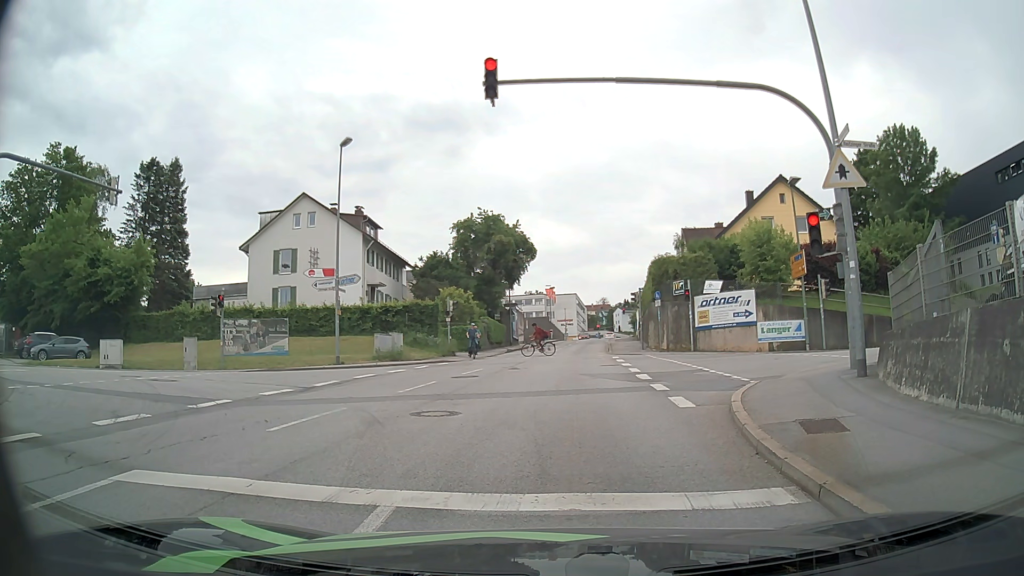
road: tertiary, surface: asphalt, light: Day
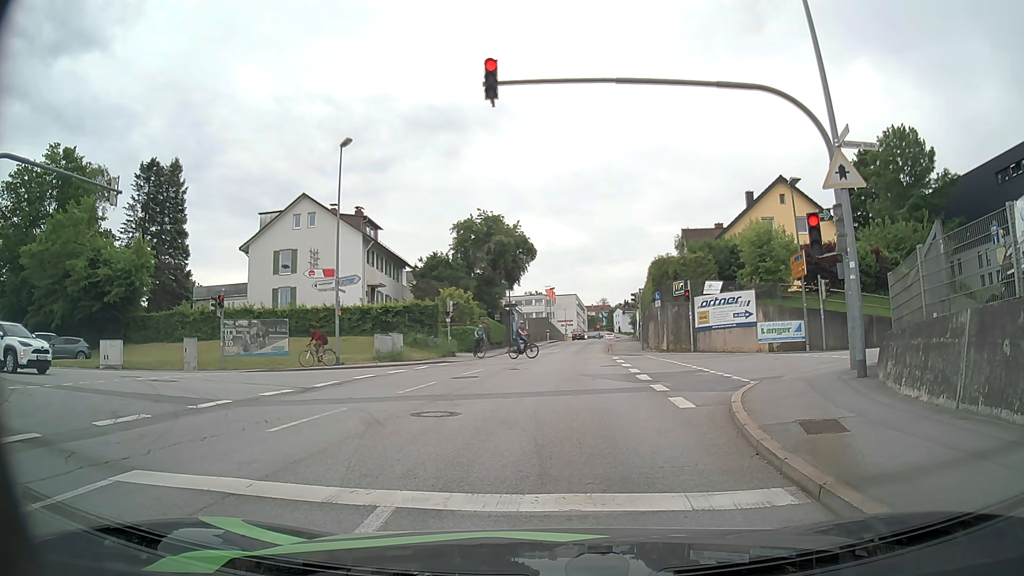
(0.0, 0.0) m; 0°
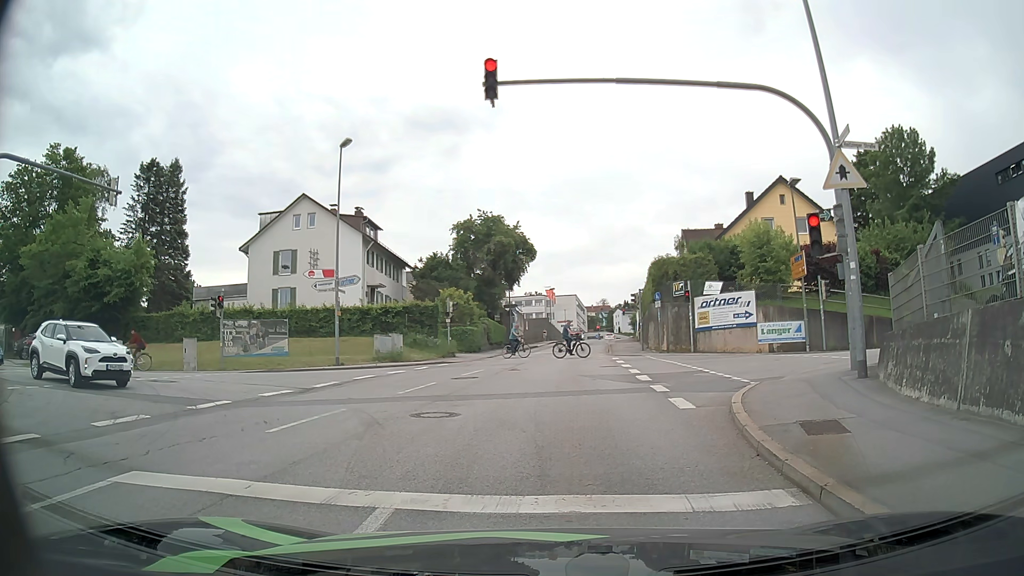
(0.0, 0.0) m; 0°
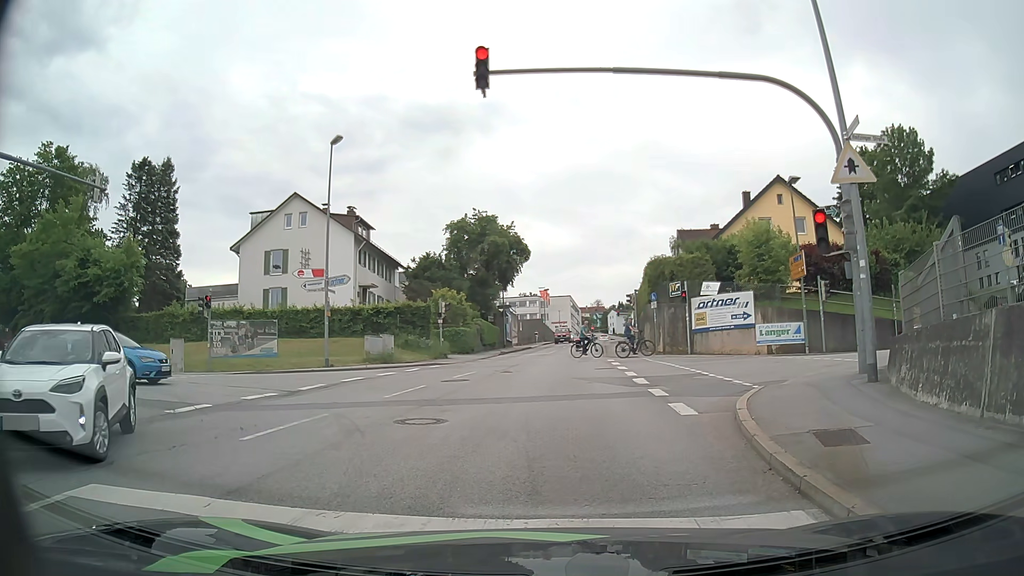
(0.0, +0.6) m; 0°
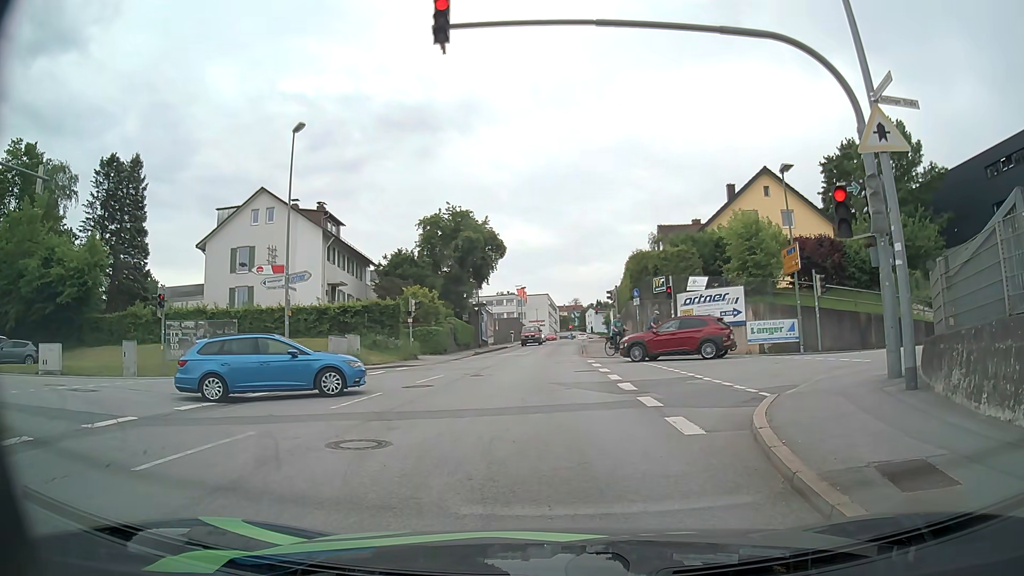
(0.0, +2.1) m; -1°
